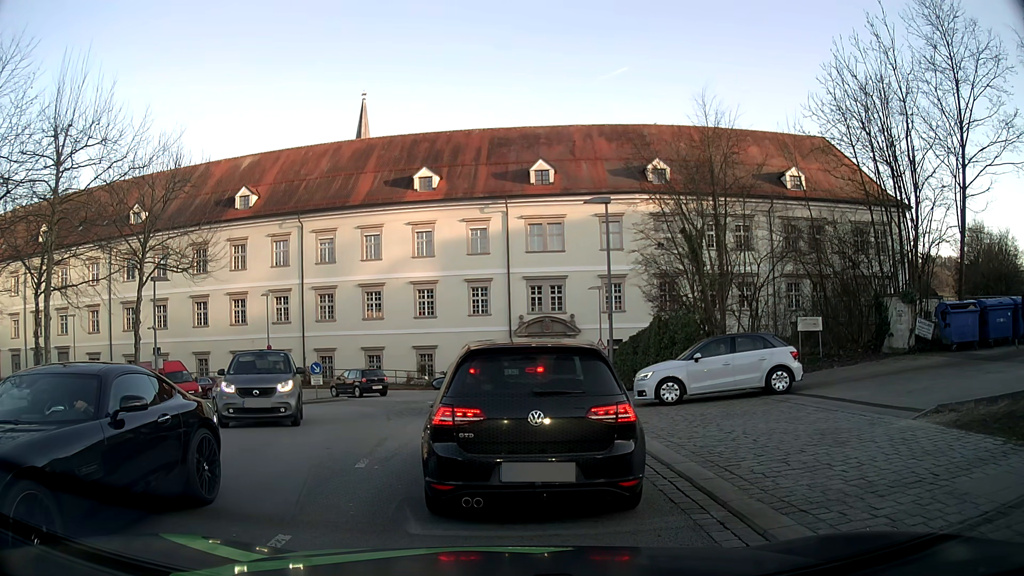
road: tertiary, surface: asphalt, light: Day
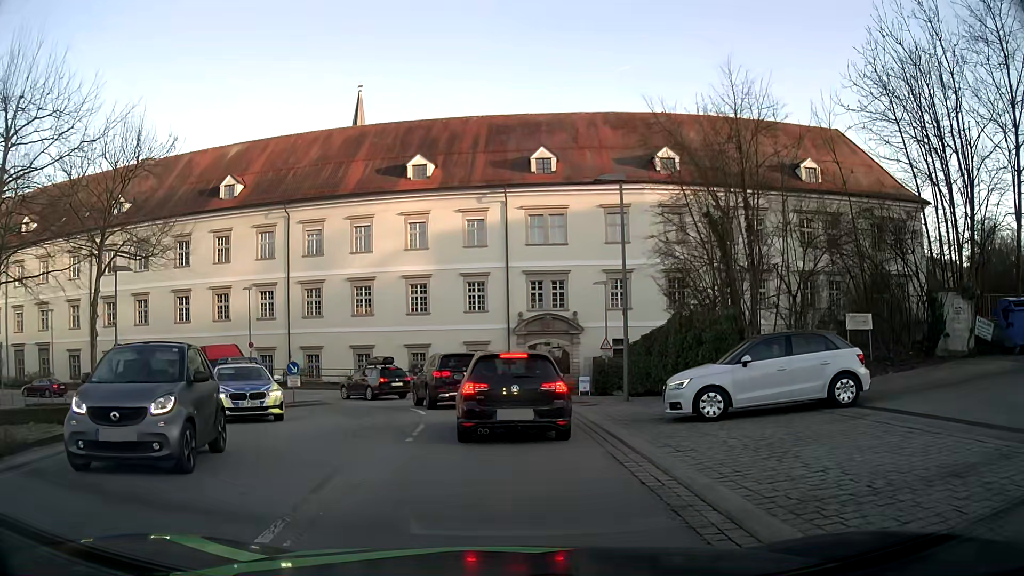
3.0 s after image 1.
(0.0, +3.4) m; -1°
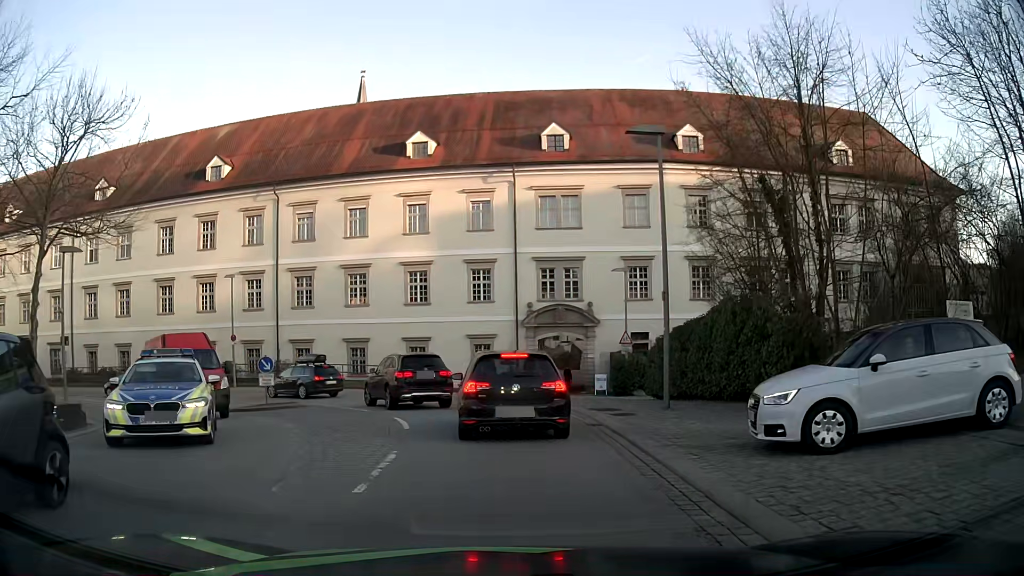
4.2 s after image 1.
(0.0, +4.3) m; 0°
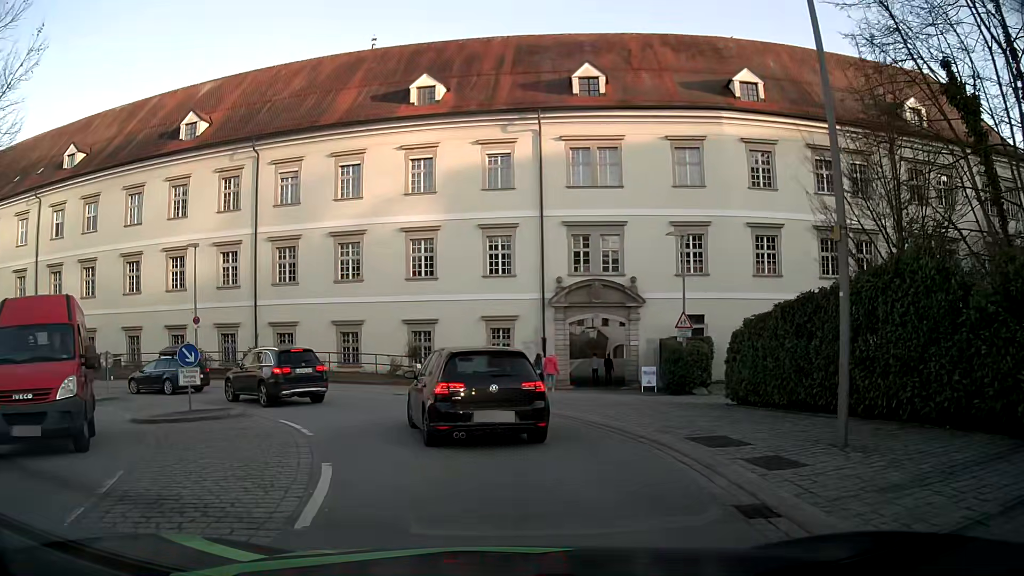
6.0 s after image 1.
(0.0, +7.8) m; -2°
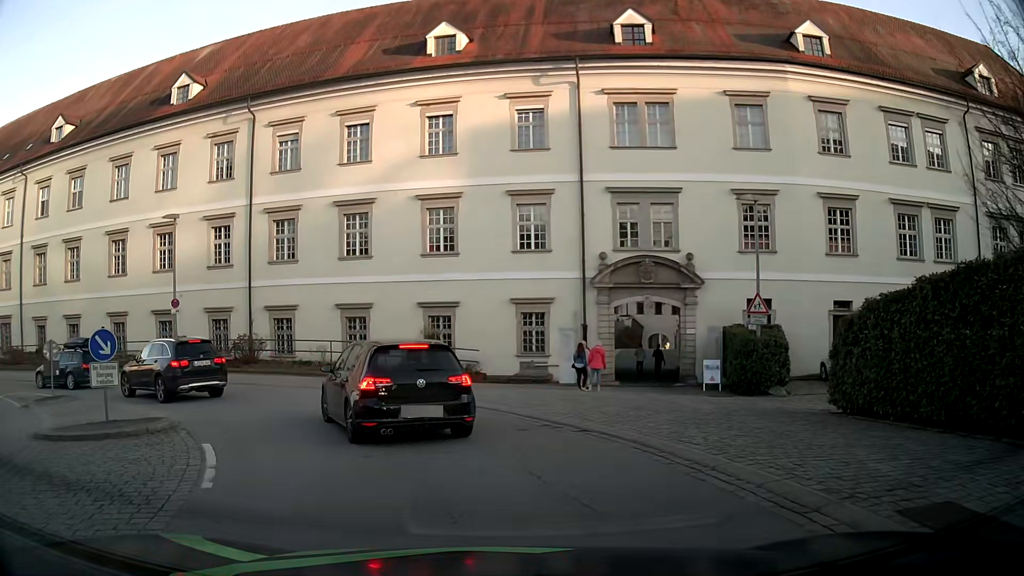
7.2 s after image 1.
(0.0, +5.2) m; -1°
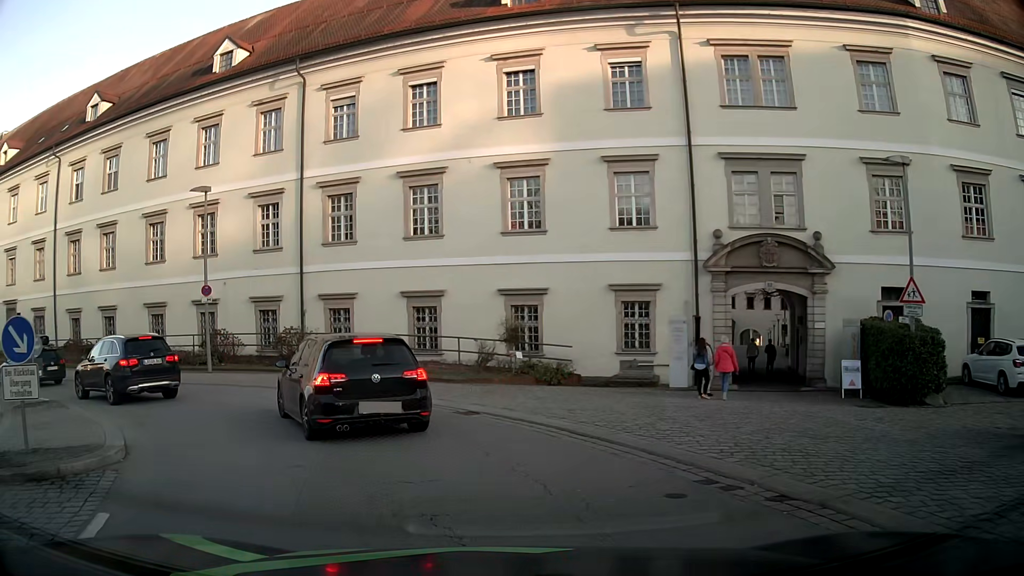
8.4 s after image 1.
(-0.3, +4.7) m; -9°
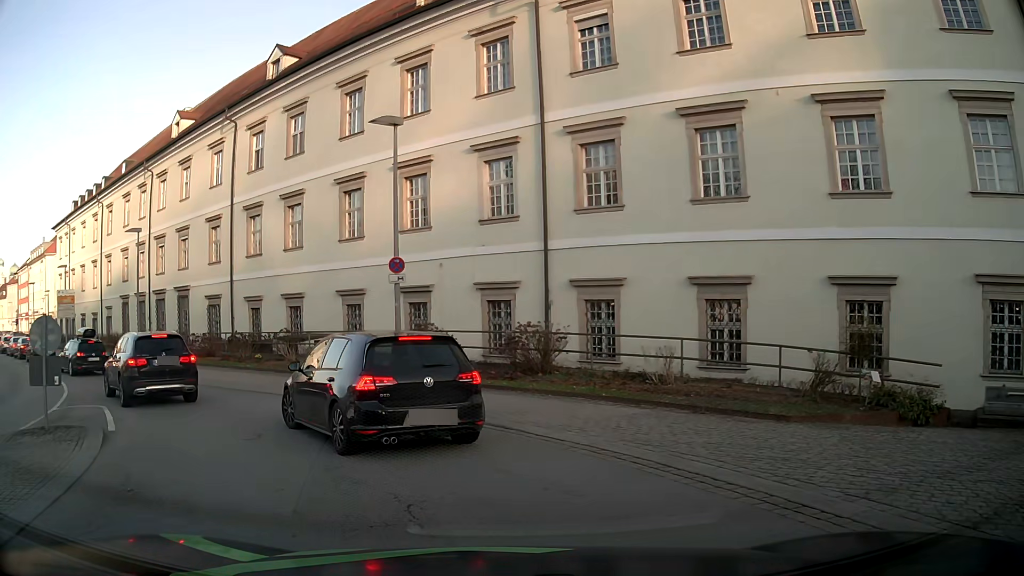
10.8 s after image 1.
(-1.3, +8.1) m; -21°
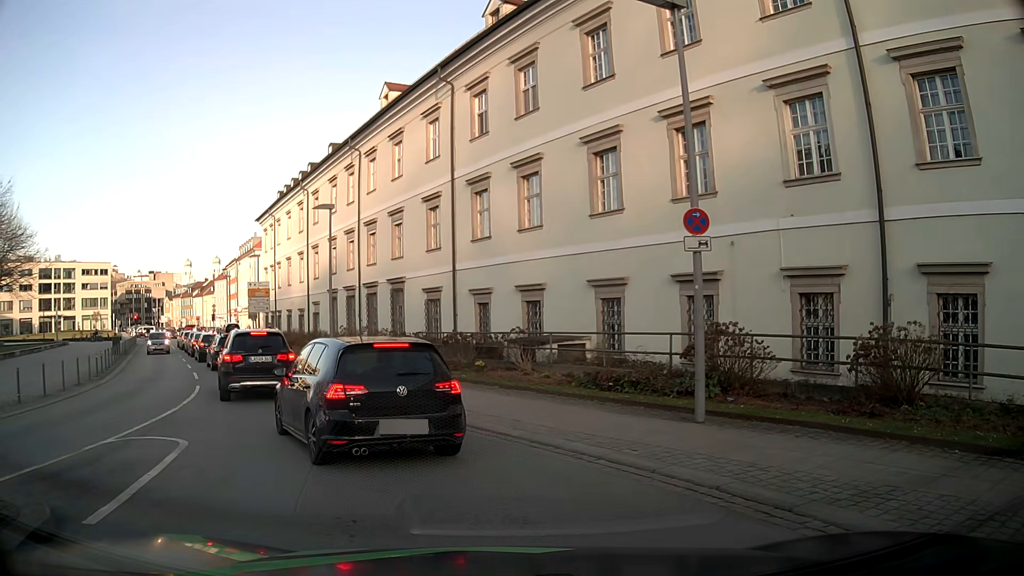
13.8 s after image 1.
(-1.2, +6.5) m; -20°
